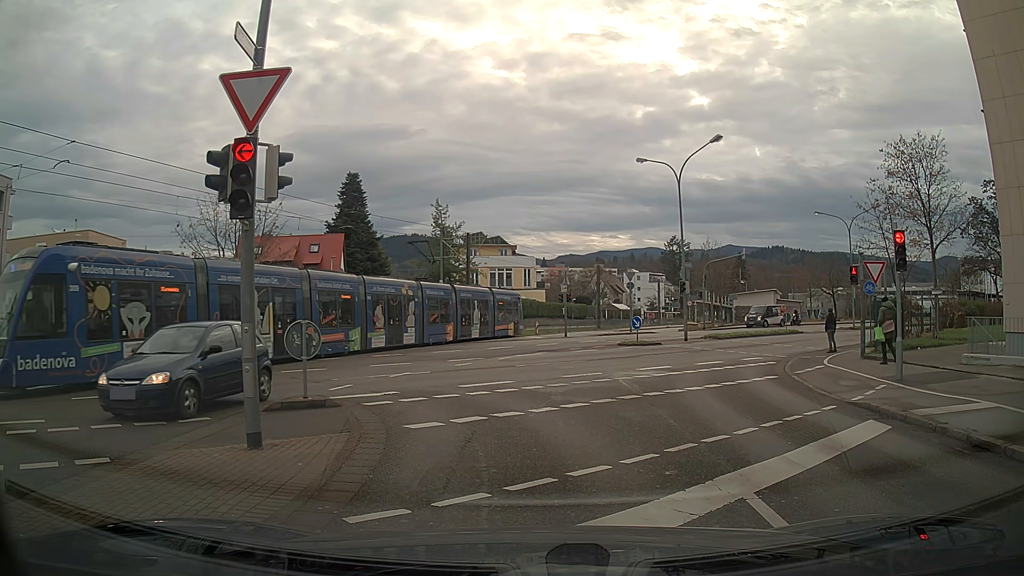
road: residential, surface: asphalt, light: Day
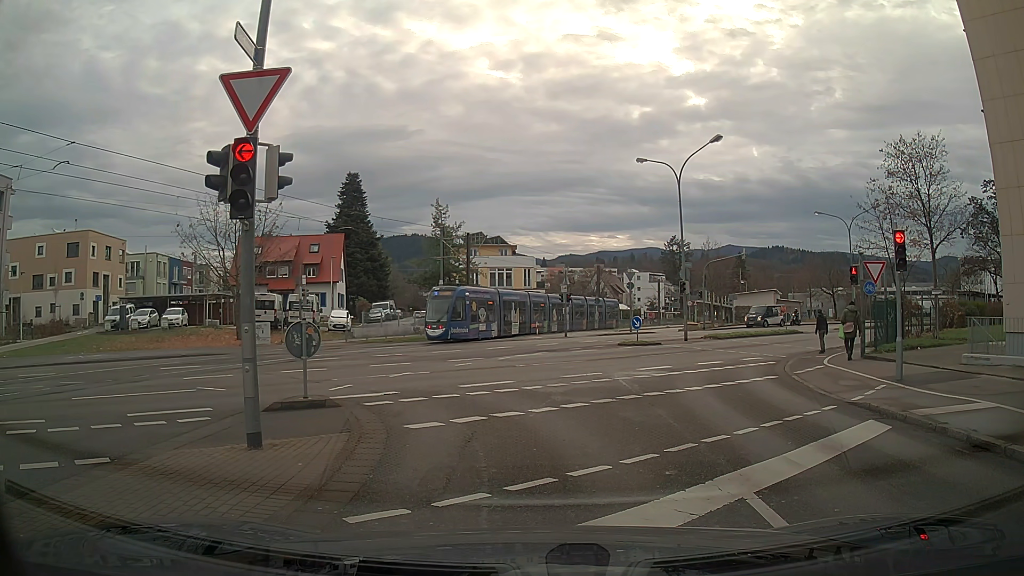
(0.0, 0.0) m; 0°
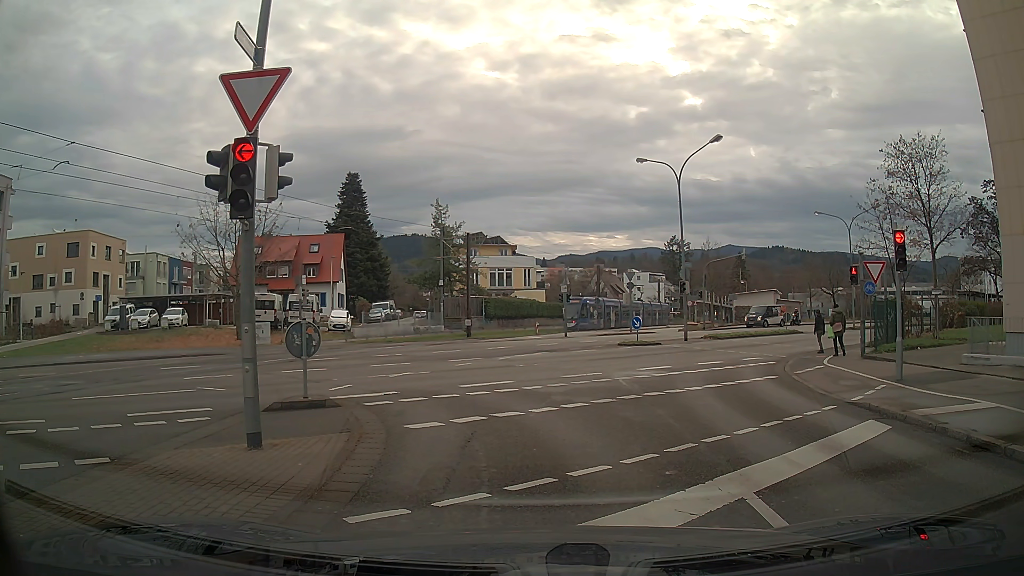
(0.0, 0.0) m; 0°
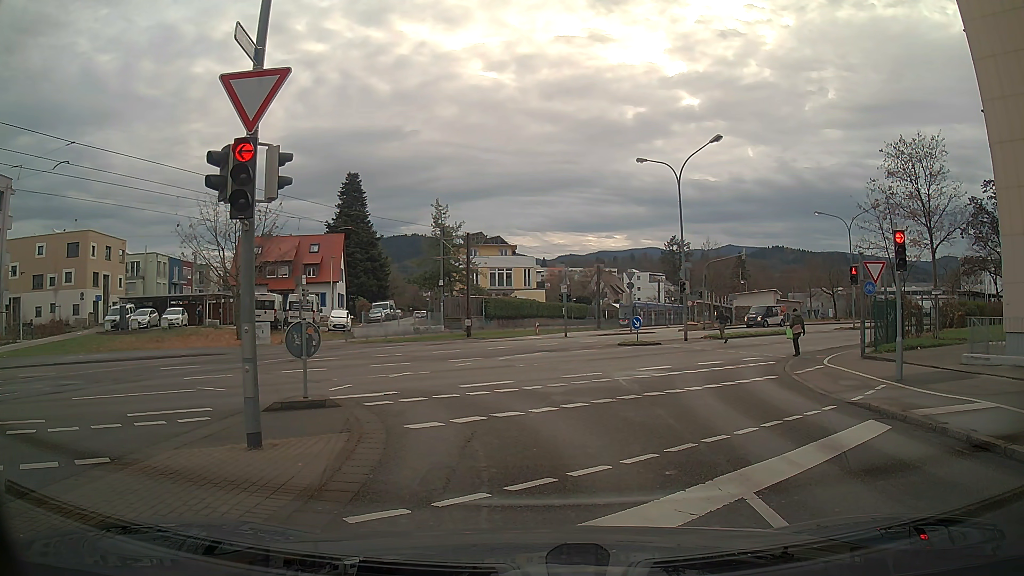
(0.0, 0.0) m; 0°
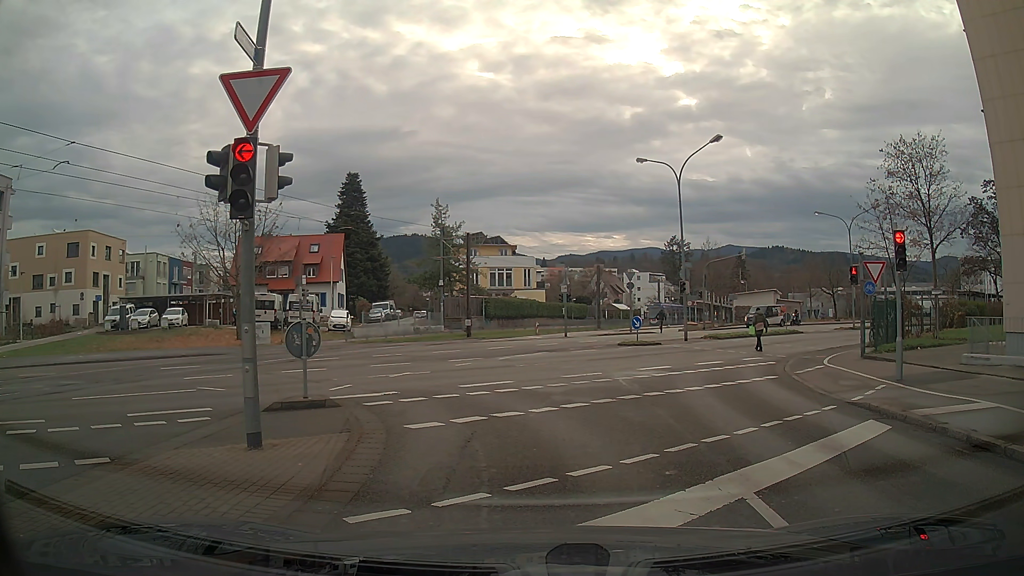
(0.0, 0.0) m; 0°
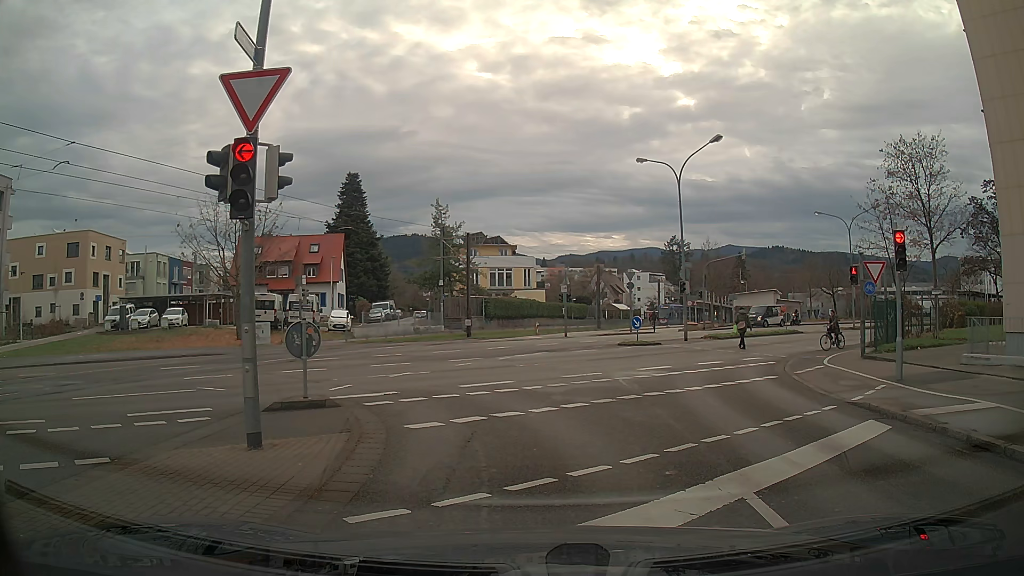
(0.0, 0.0) m; 0°
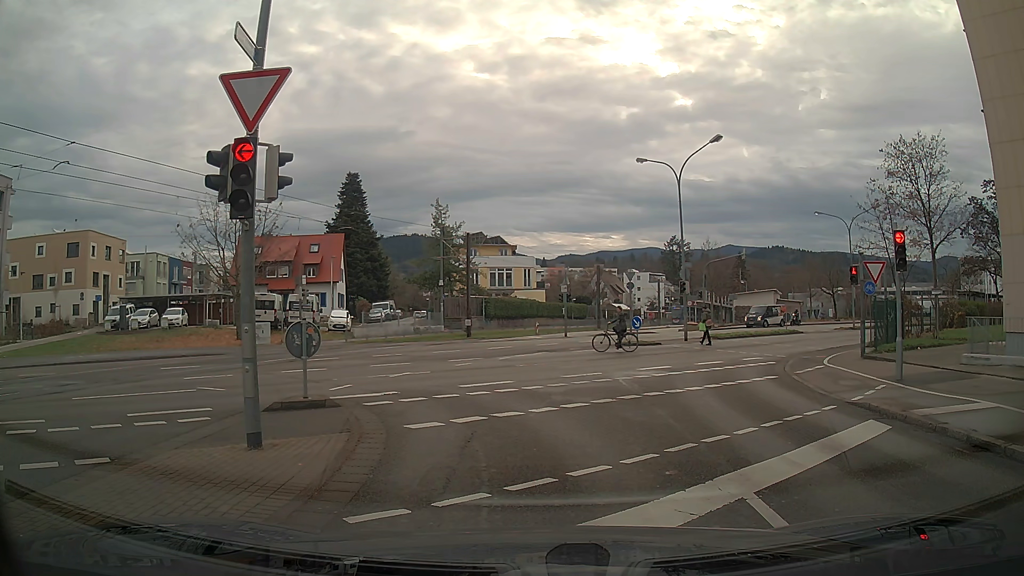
(0.0, 0.0) m; 0°
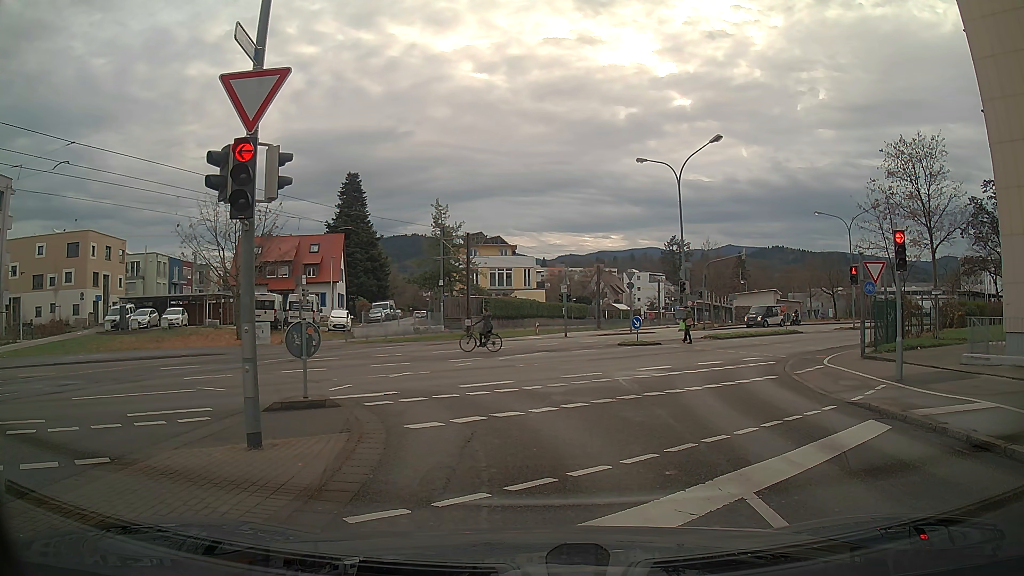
(0.0, 0.0) m; 0°
